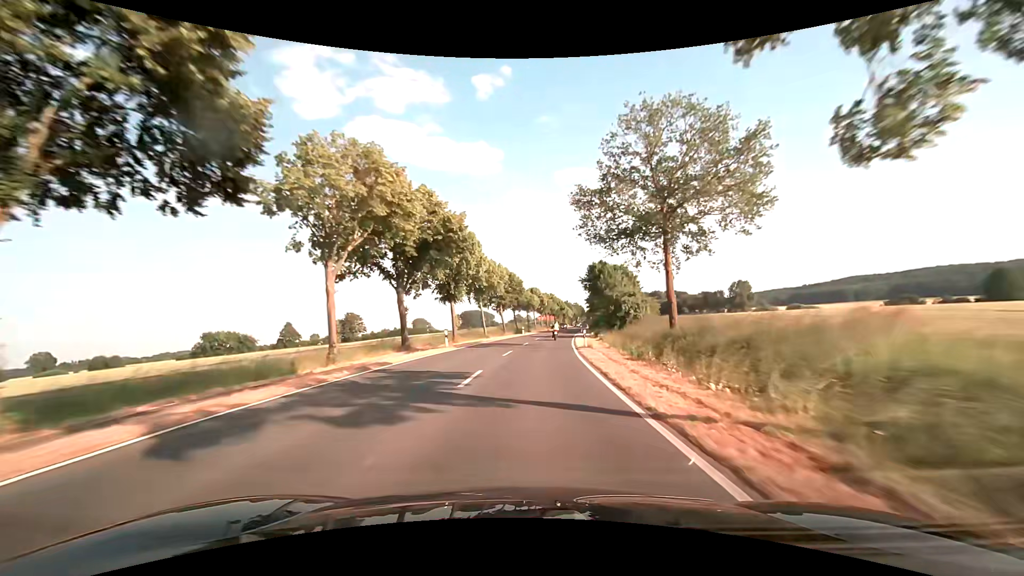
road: secondary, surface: asphalt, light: Day
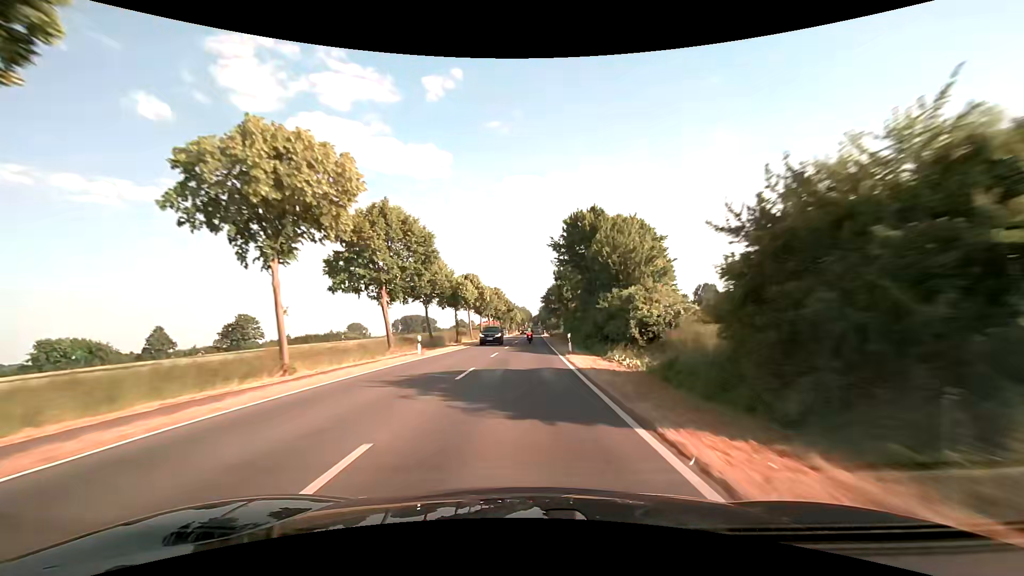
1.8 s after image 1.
(+2.8, +42.5) m; +7°
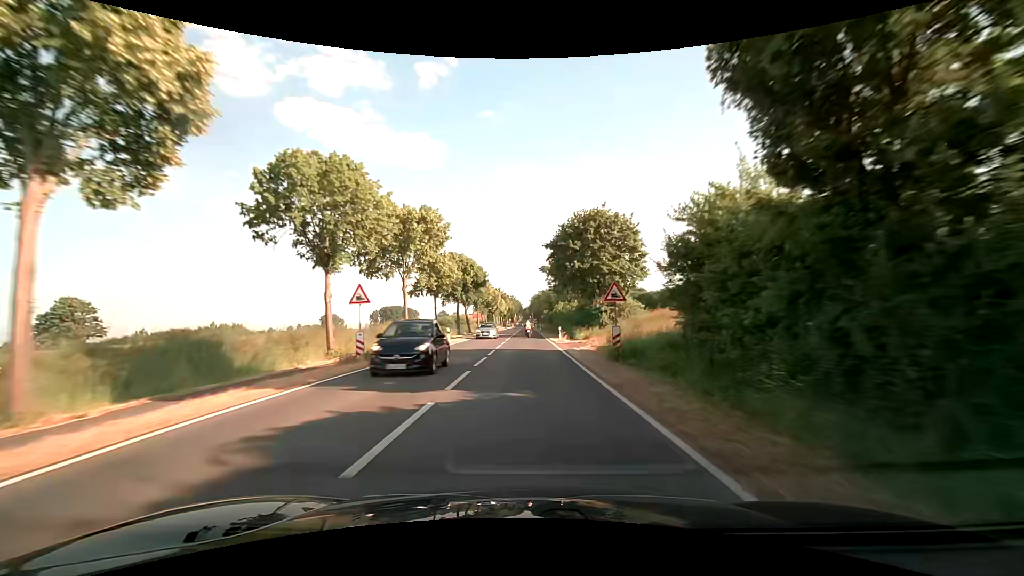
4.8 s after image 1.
(+1.4, +69.9) m; +1°
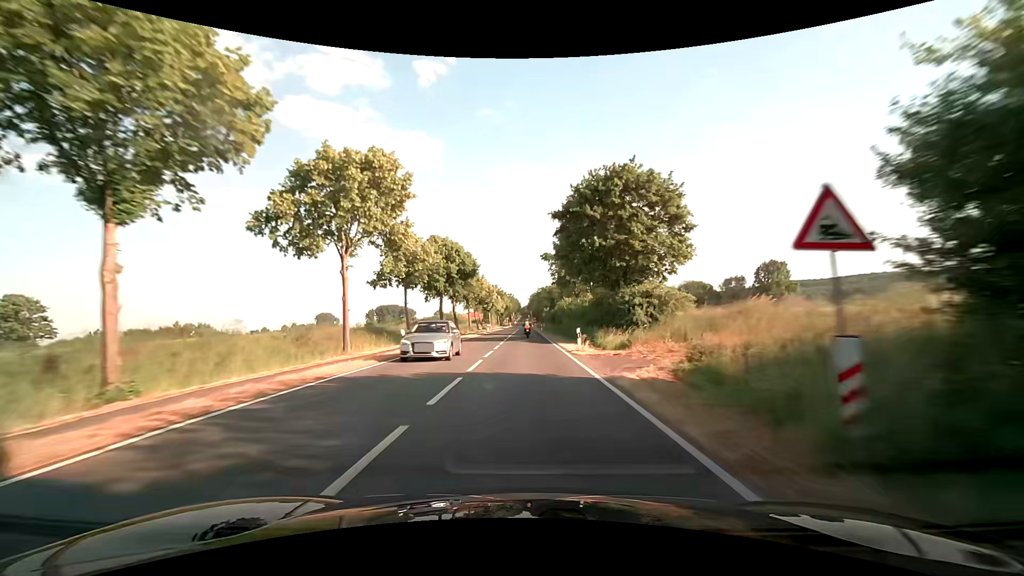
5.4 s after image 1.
(0.0, +13.0) m; 0°
(0, +10) (0, +20) (0, +30) (0, +40) (0, +50) (0, +60) (+1, +70) (+1, +80) (+1, +90) (+1, +100) m
